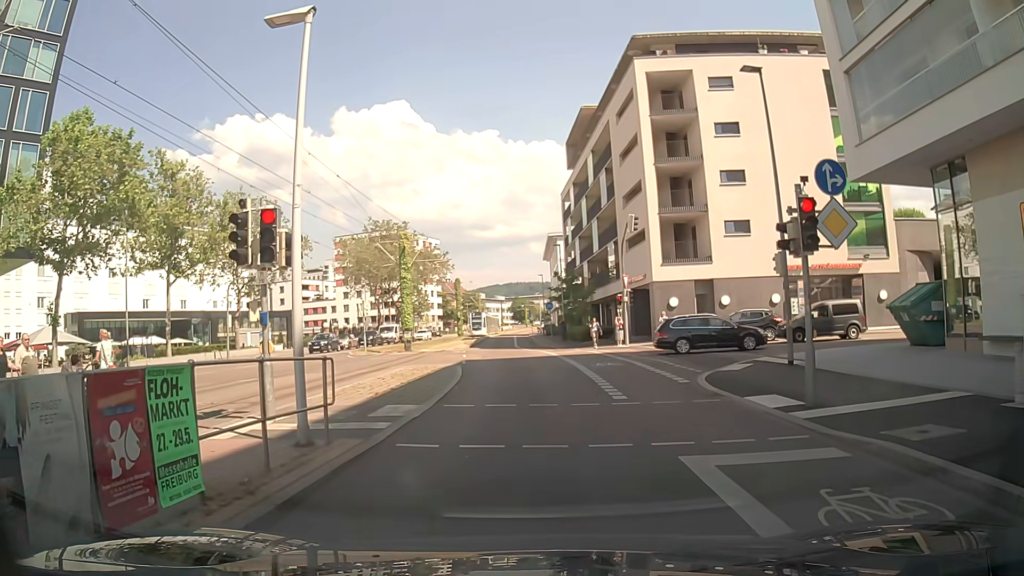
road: secondary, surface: asphalt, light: Day
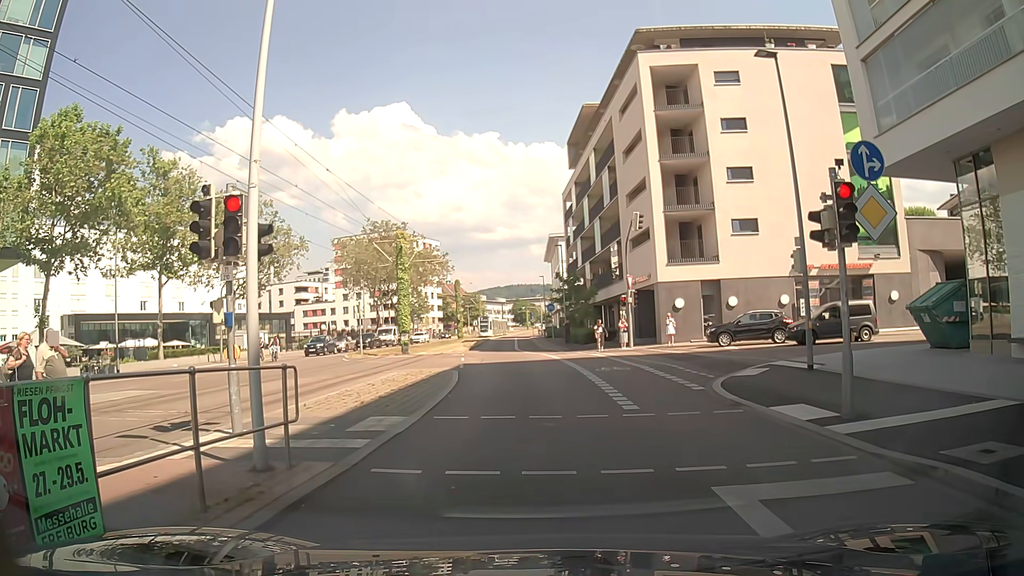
(0.0, +1.2) m; 0°
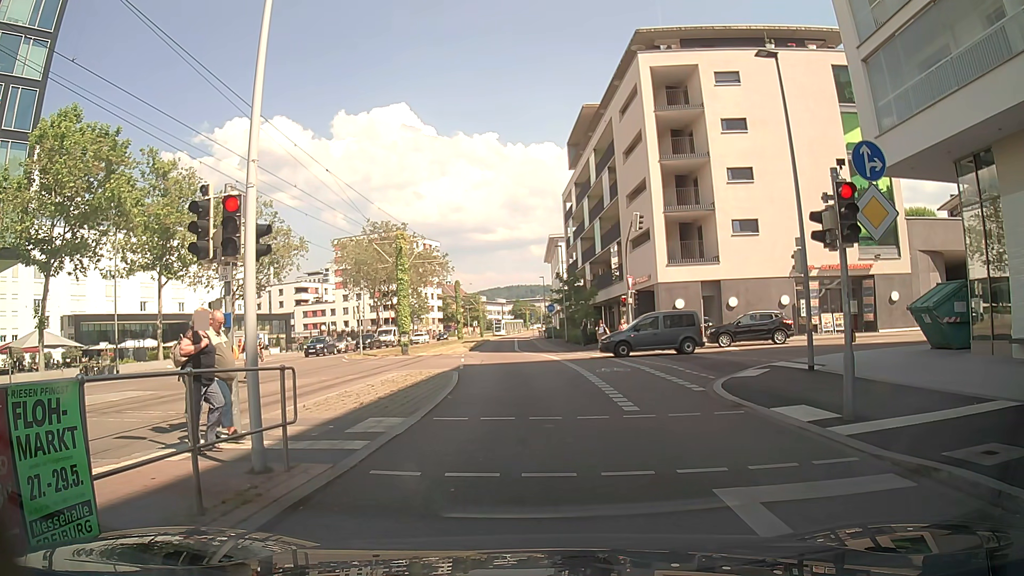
(0.0, +0.1) m; 0°
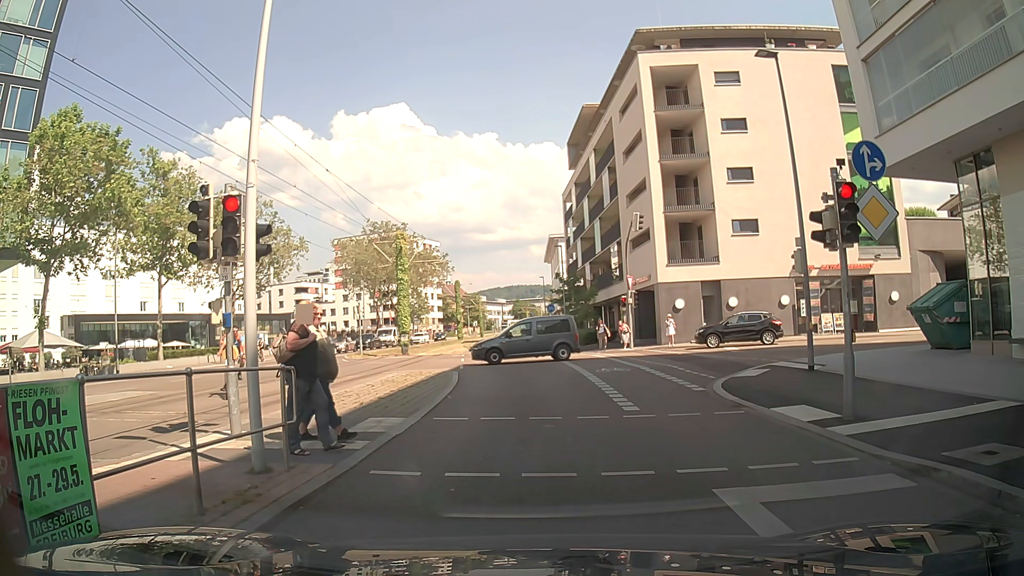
(0.0, 0.0) m; 0°
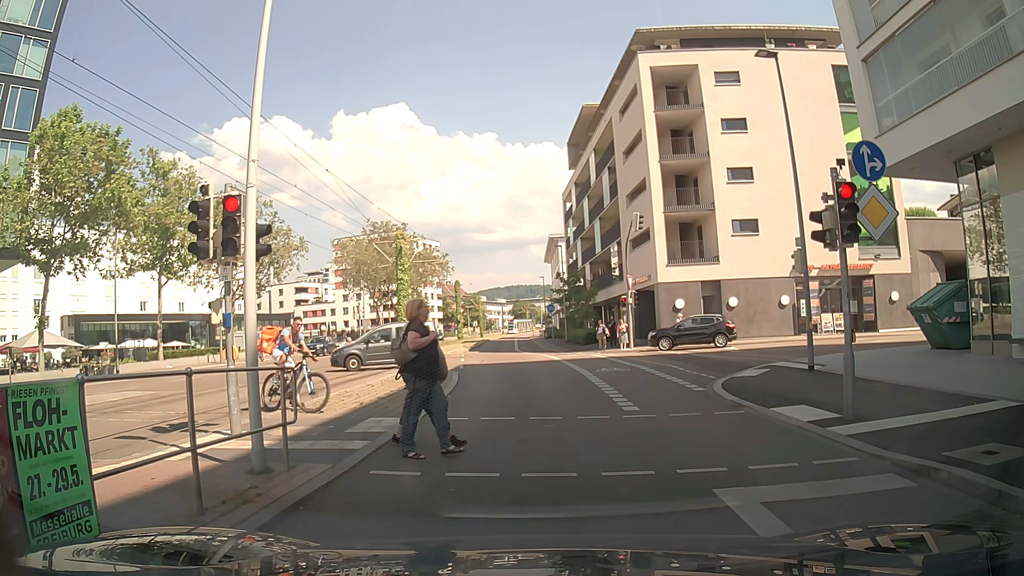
(0.0, 0.0) m; 0°
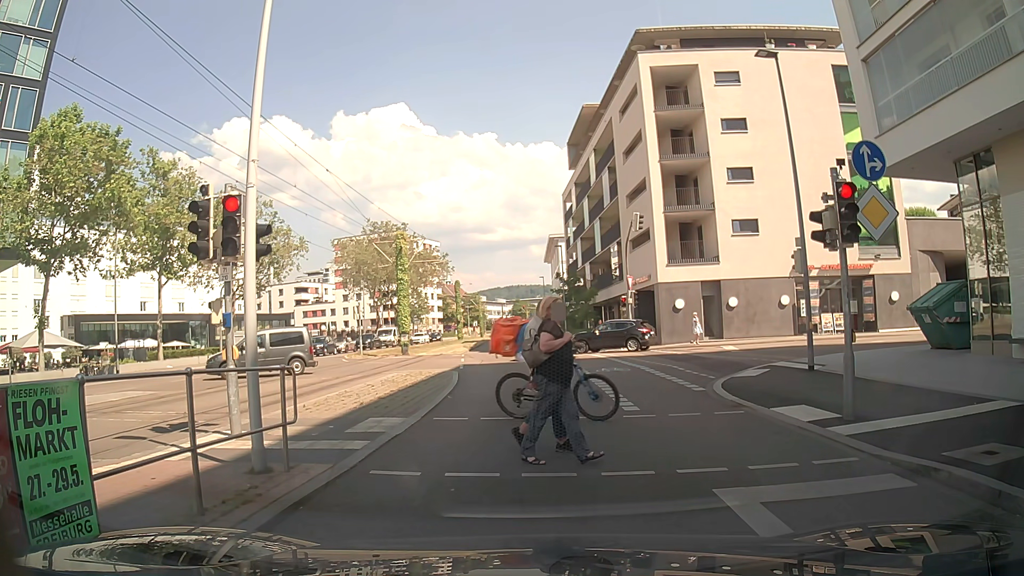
(0.0, 0.0) m; 0°
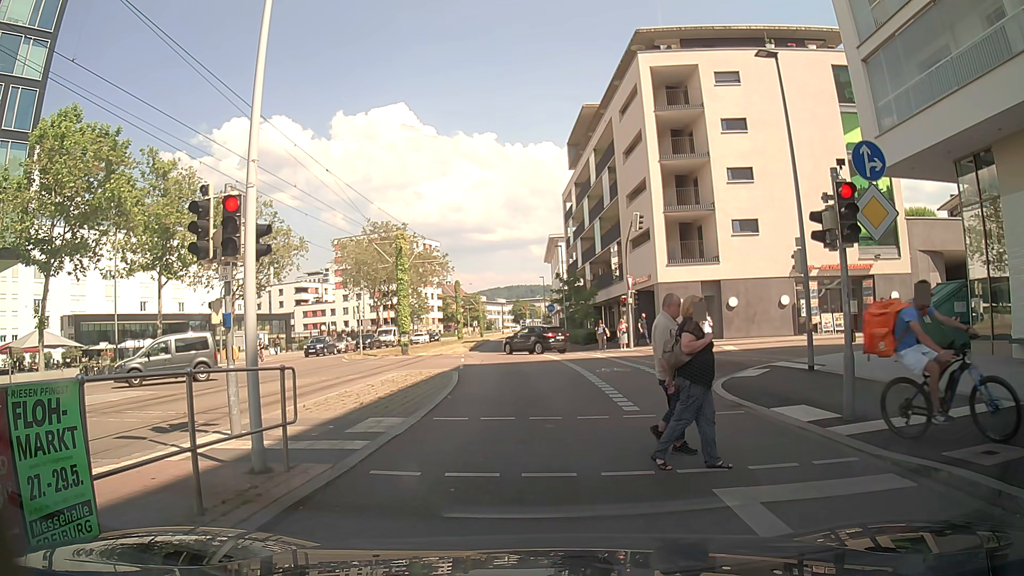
(0.0, 0.0) m; 0°
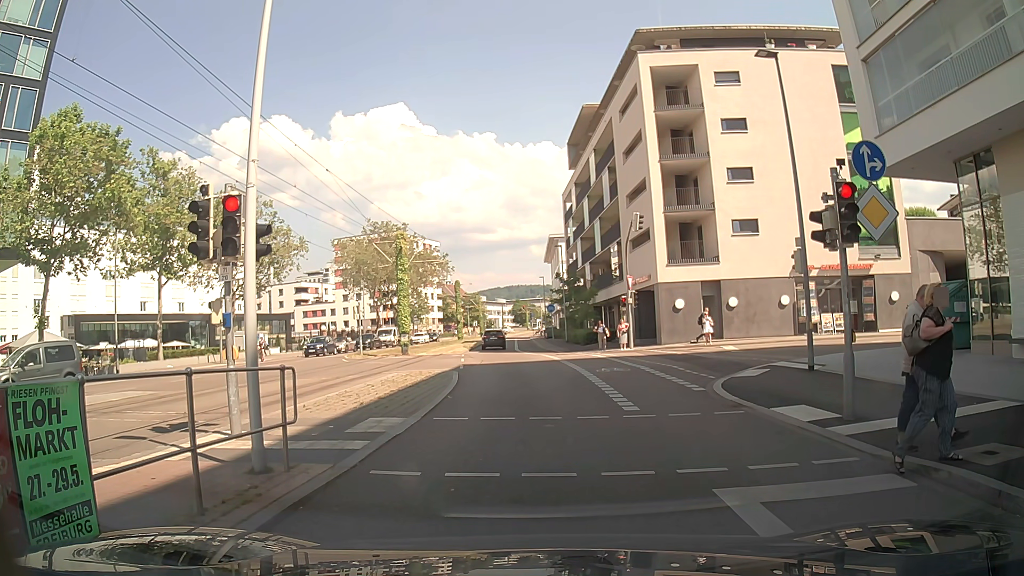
(0.0, 0.0) m; 0°
